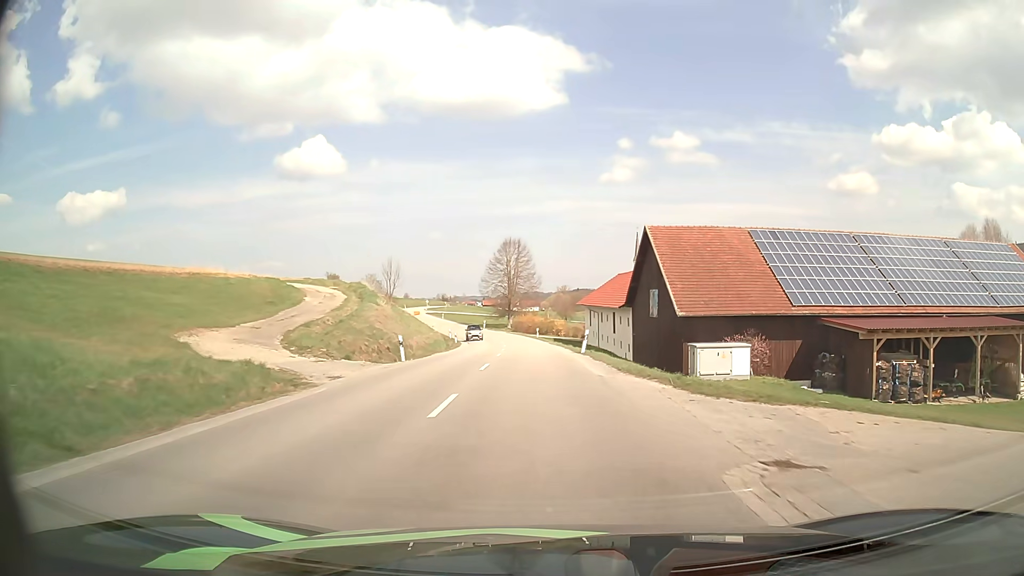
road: secondary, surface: asphalt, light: Day
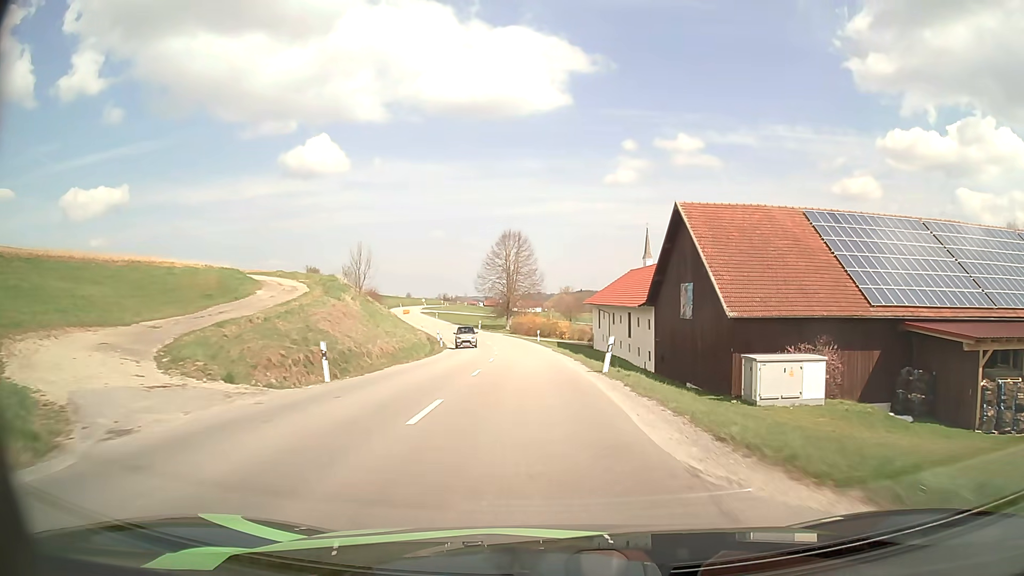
(0.0, +9.9) m; 0°
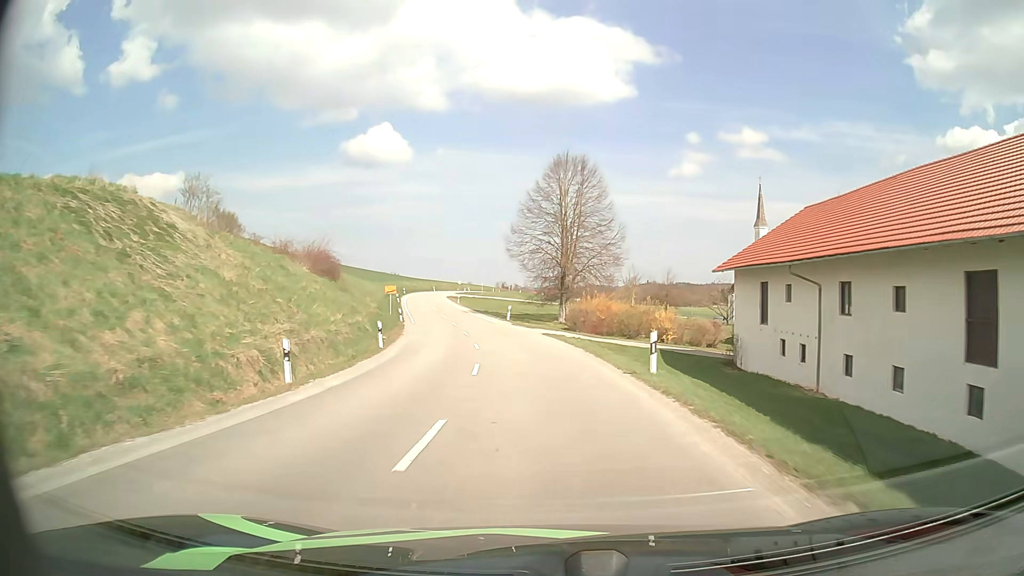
(-1.4, +39.1) m; -5°
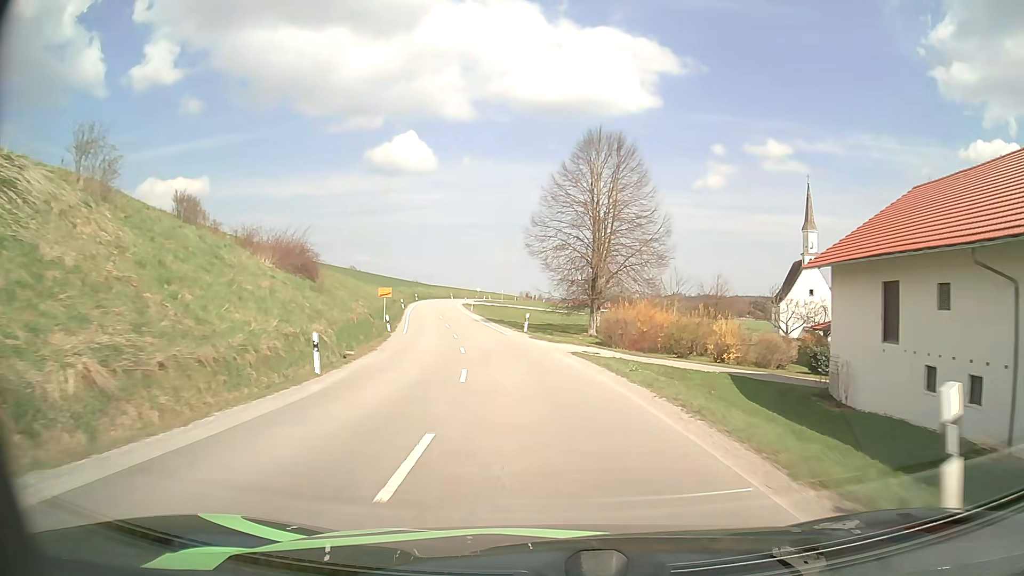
(-0.2, +10.0) m; -2°
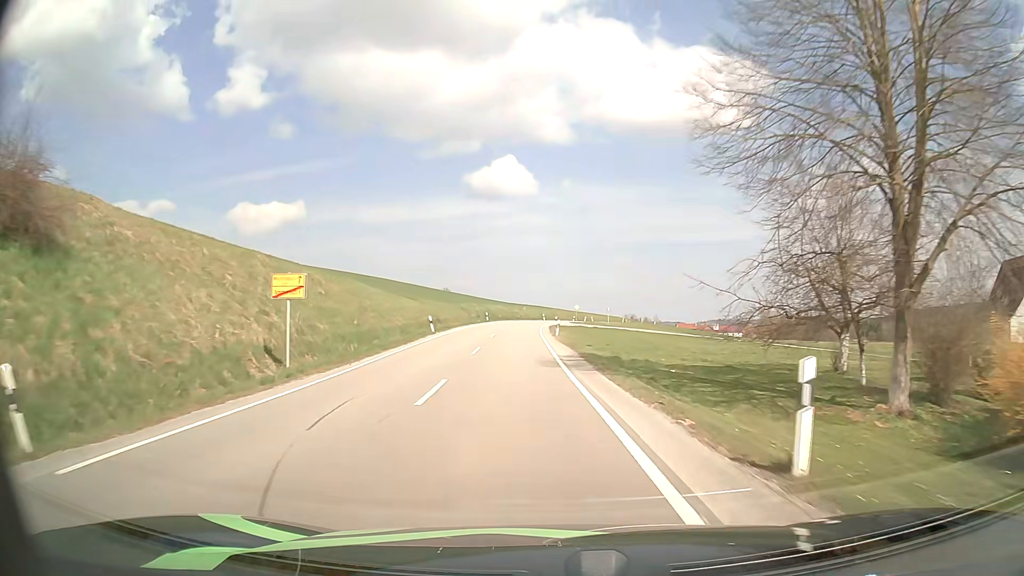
(-2.3, +31.0) m; -9°
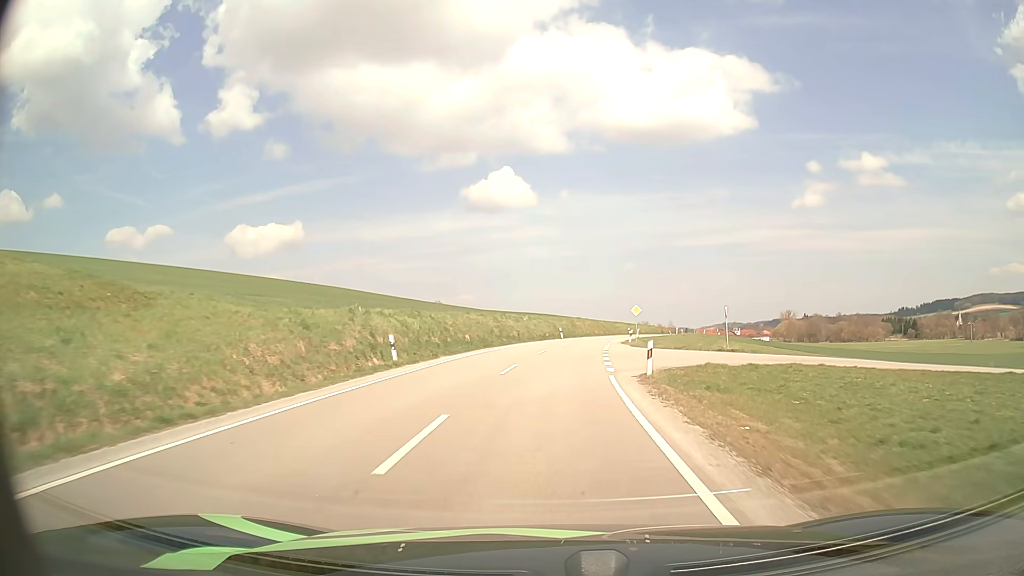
(-1.9, +53.0) m; -1°
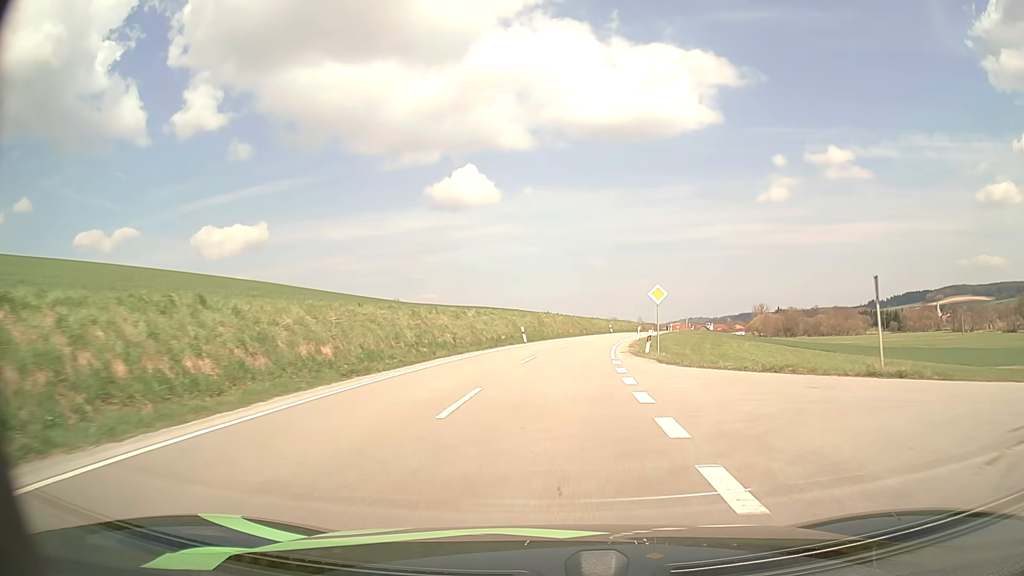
(+0.5, +20.9) m; +3°
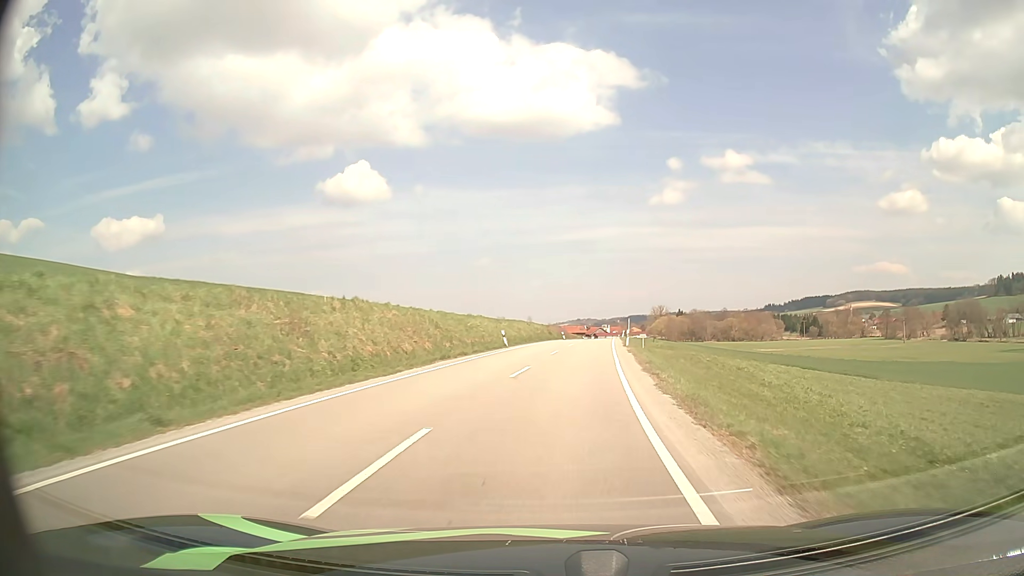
(+3.0, +40.5) m; +9°
(0, +10) (+1, +20) (+1, +30) (+2, +40) (+3, +50) (+4, +60) (+6, +70) (+7, +80) (+8, +90) (+9, +100) m
